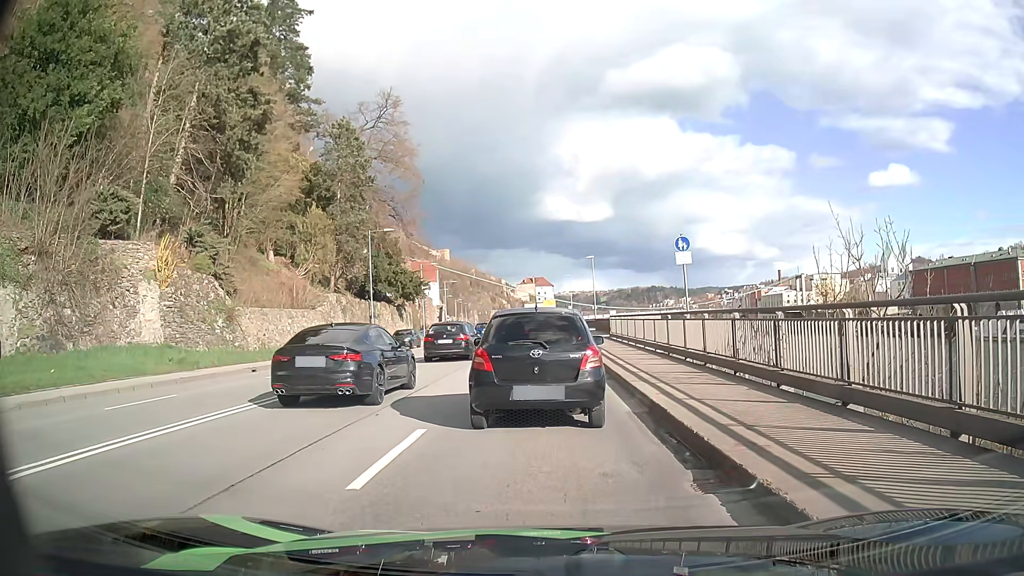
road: primary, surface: asphalt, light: Day
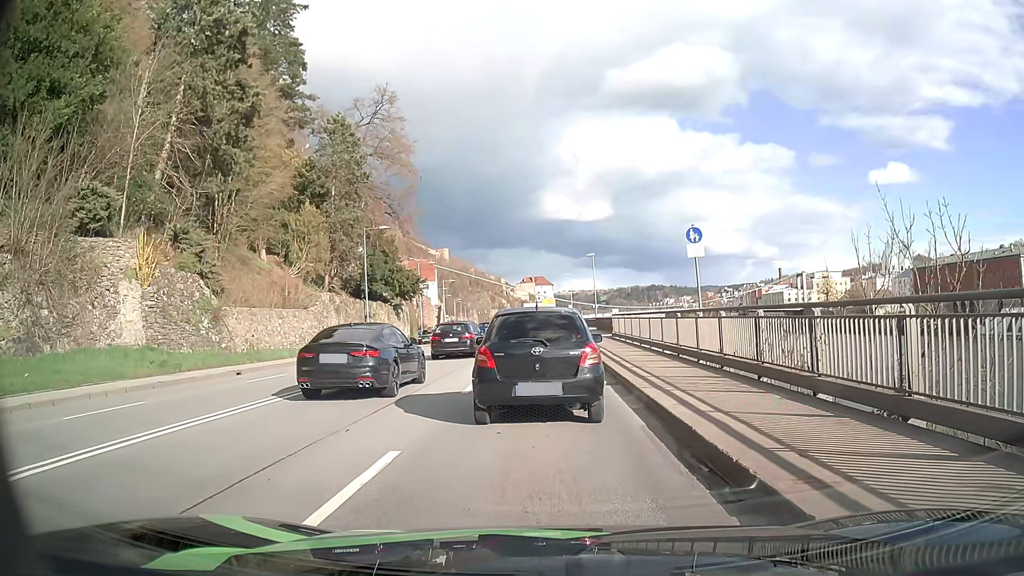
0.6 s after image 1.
(0.0, +1.6) m; 0°
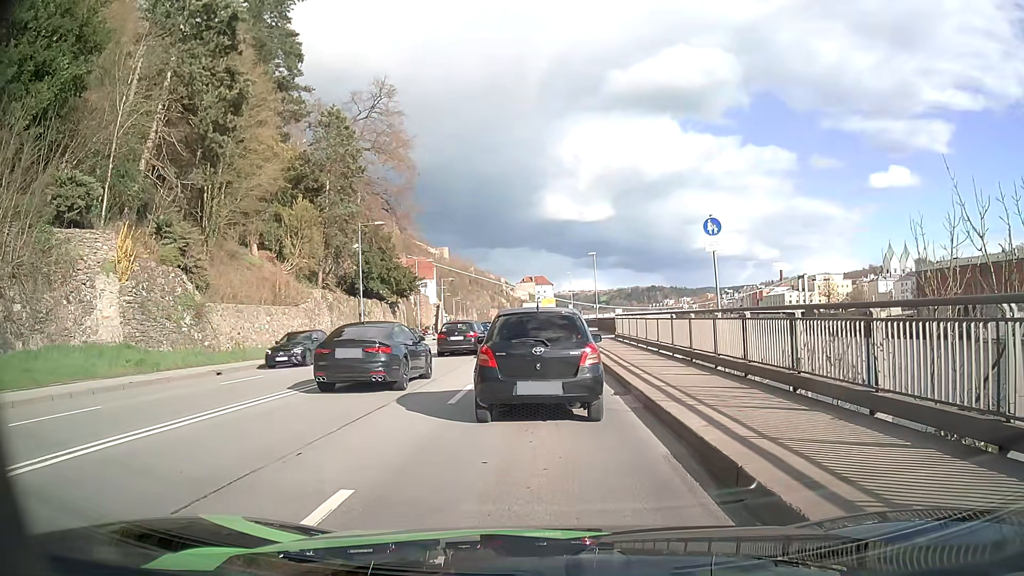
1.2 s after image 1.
(0.0, +1.8) m; -2°
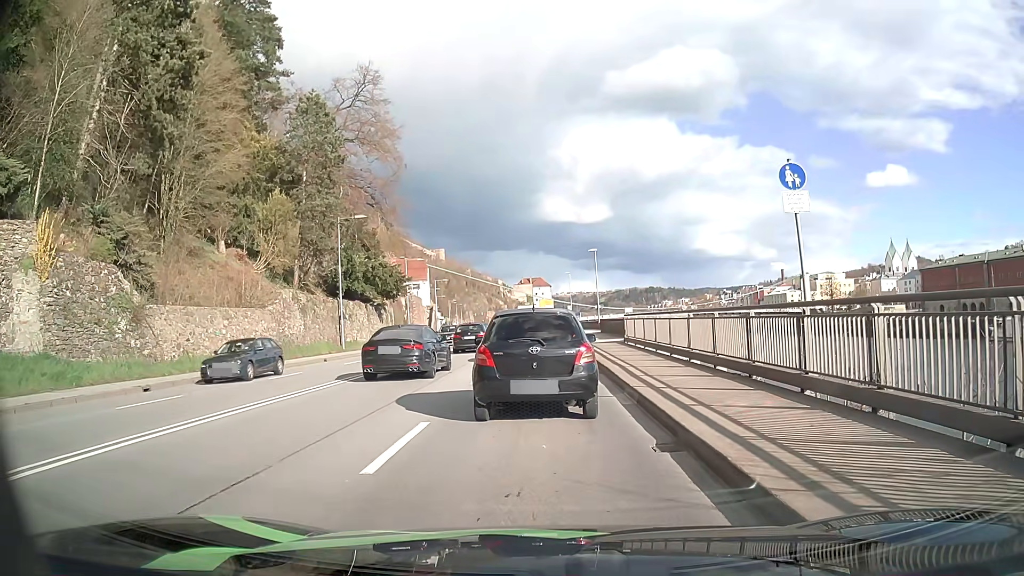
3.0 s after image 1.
(+0.1, +5.1) m; +2°
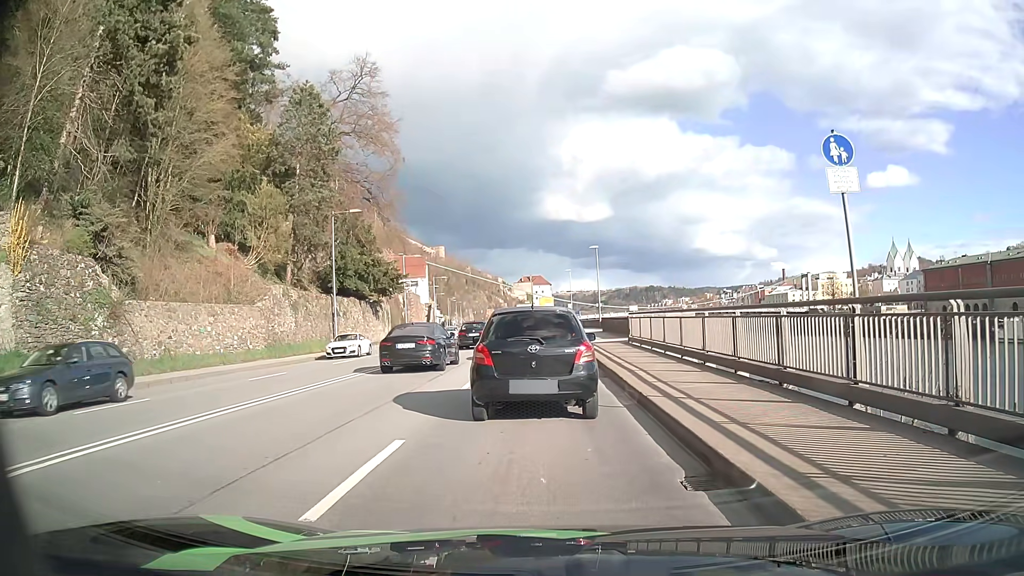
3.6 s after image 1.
(0.0, +1.6) m; 0°
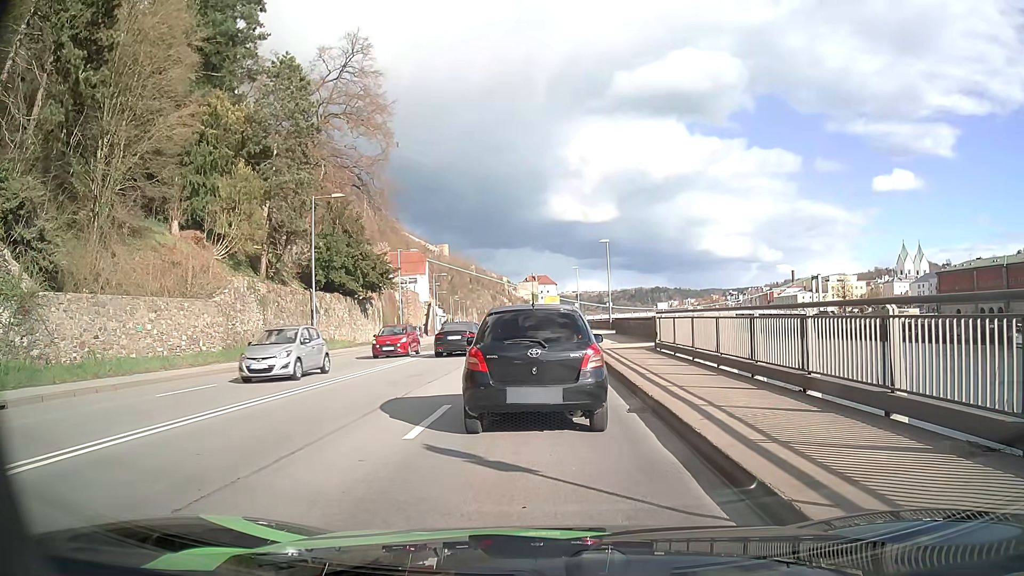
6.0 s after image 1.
(0.0, +5.7) m; -2°
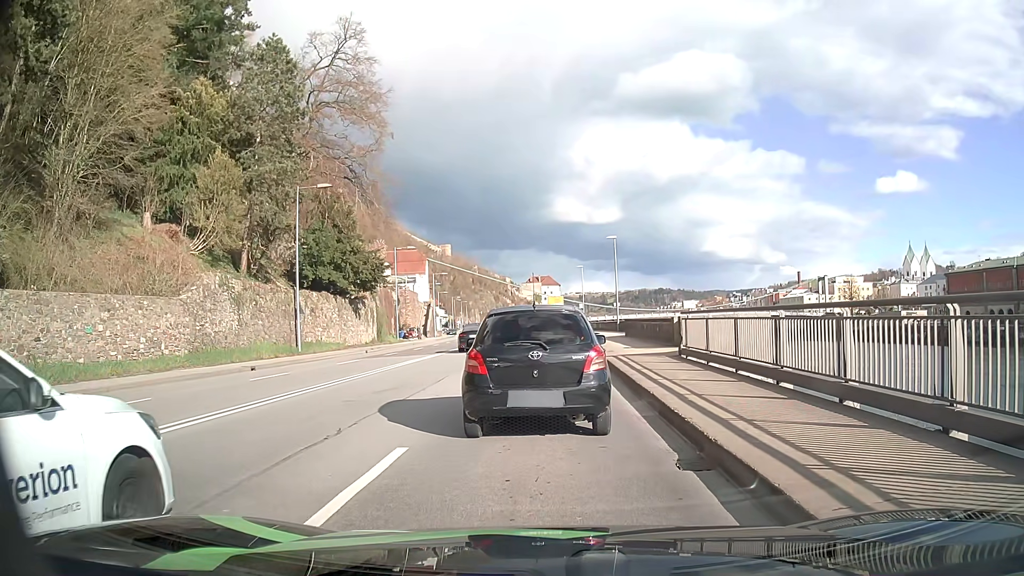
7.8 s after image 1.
(+0.1, +3.6) m; 0°
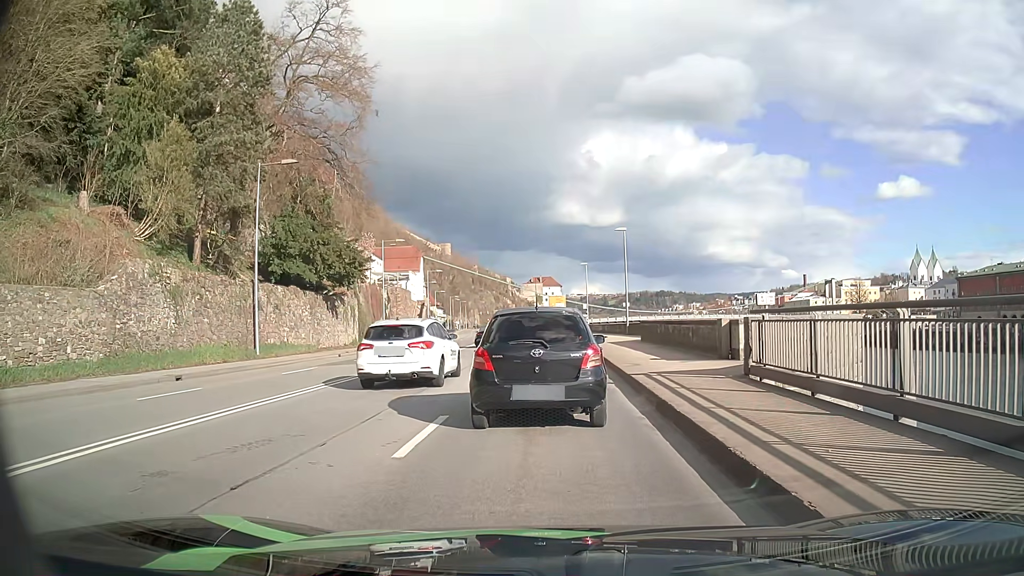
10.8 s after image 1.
(+0.1, +6.5) m; 0°
(0, +10) (0, +20) (+1, +30) (+1, +40) (+1, +50) (+1, +60) (0, +70) (0, +80) (-1, +90) (-1, +100) m
